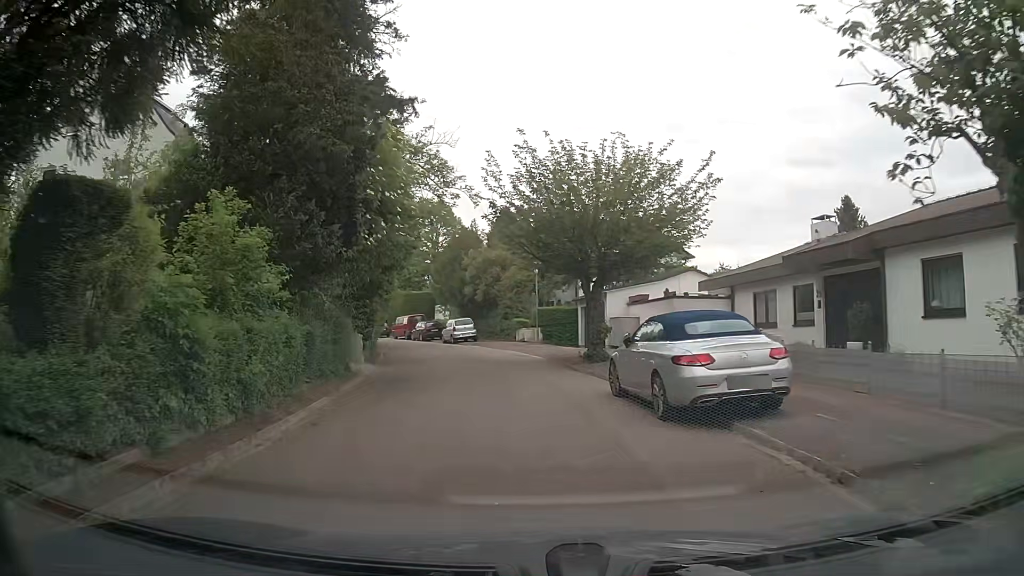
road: residential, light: Day
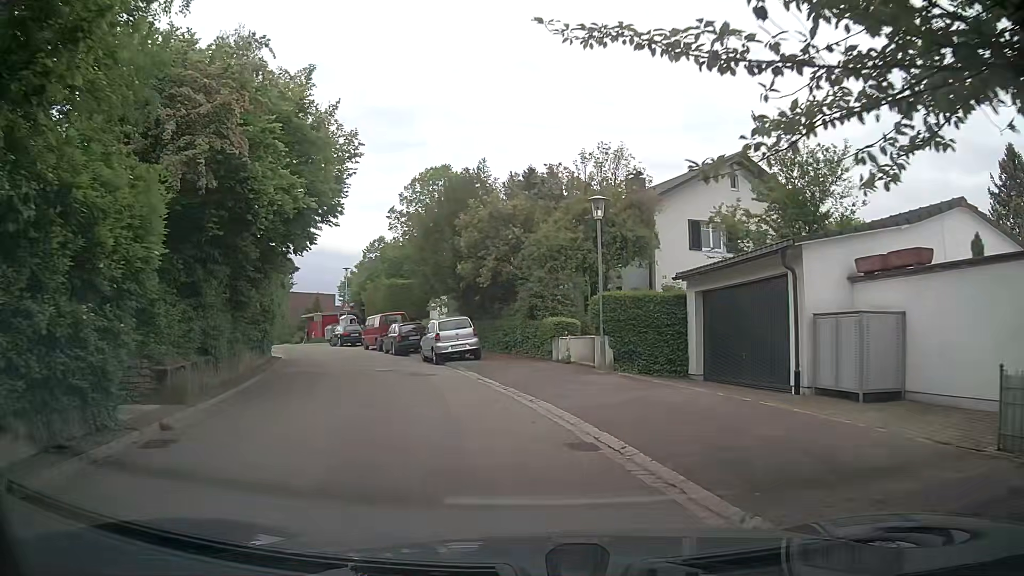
(-0.6, +19.2) m; -1°
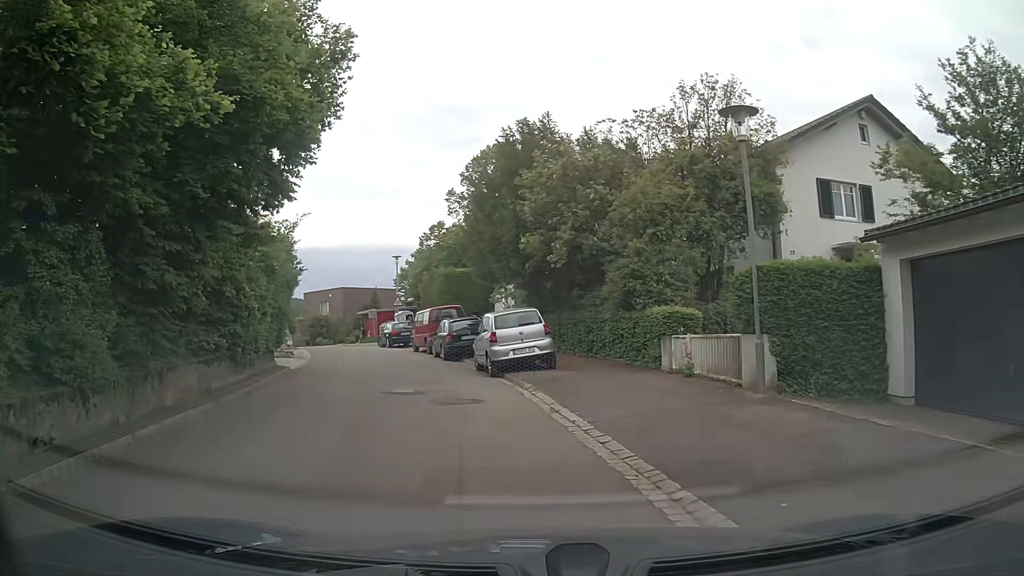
(-0.3, +6.7) m; -6°
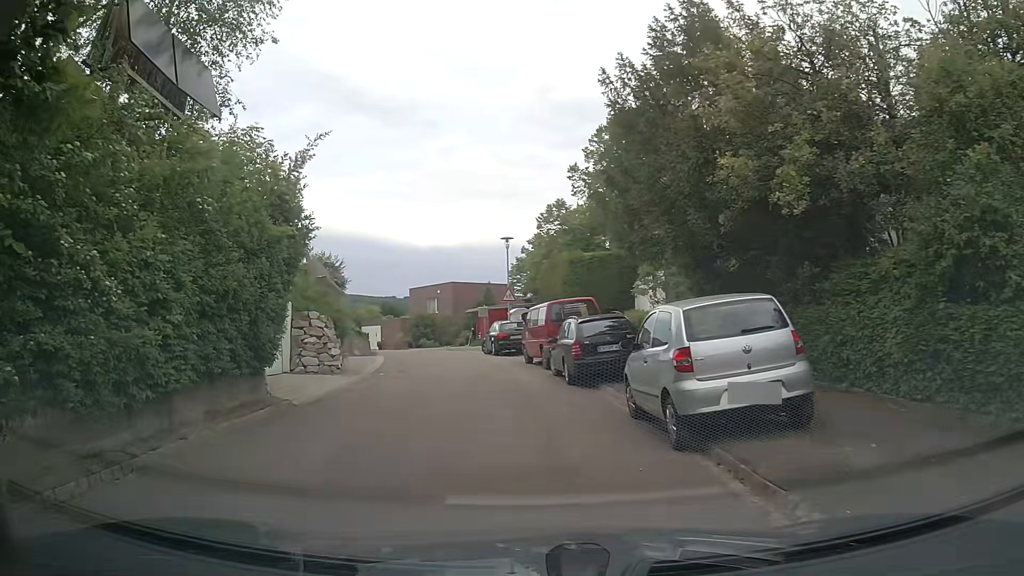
(-0.9, +9.1) m; -10°
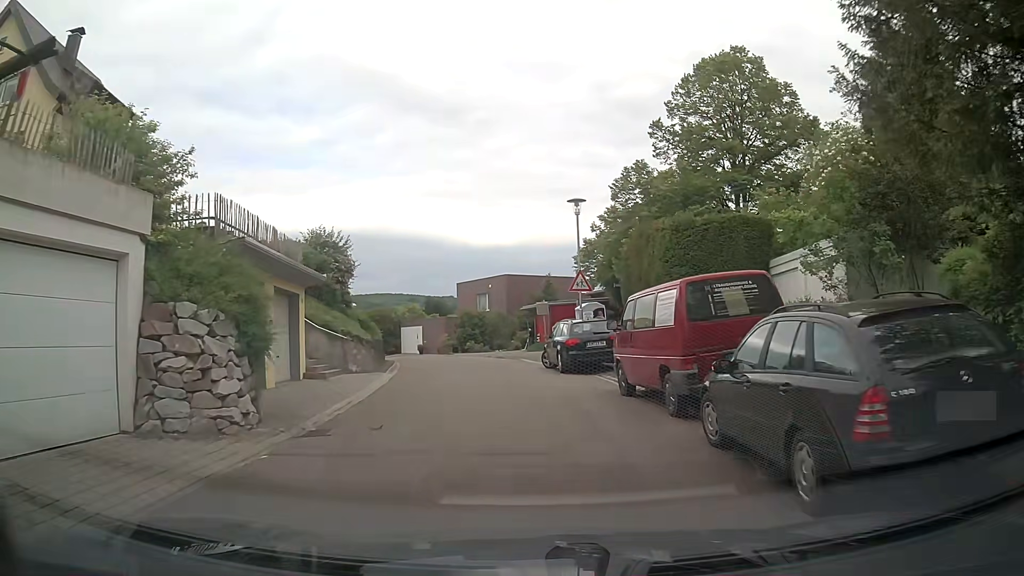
(-0.7, +10.2) m; -4°
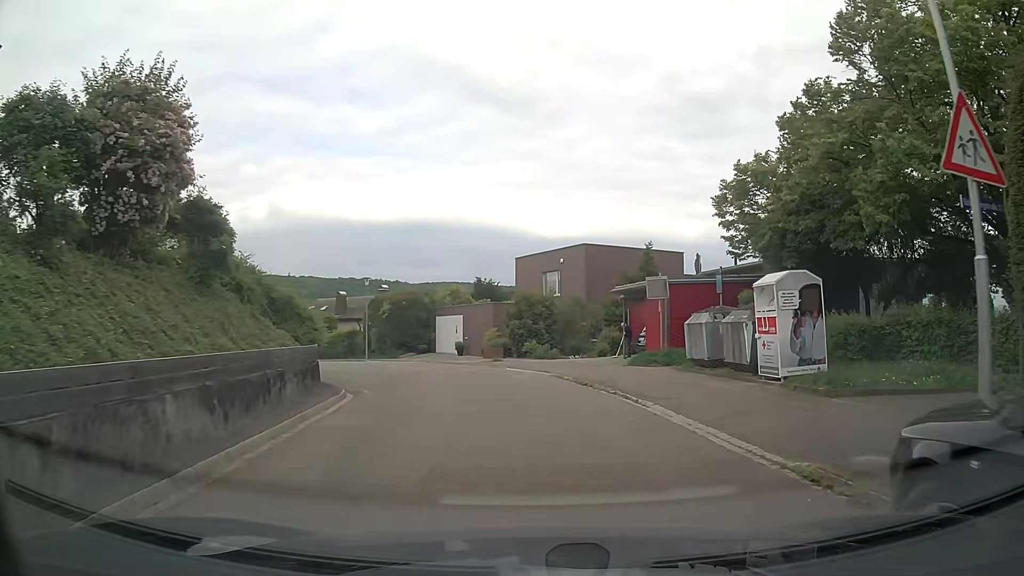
(-1.4, +18.0) m; -6°
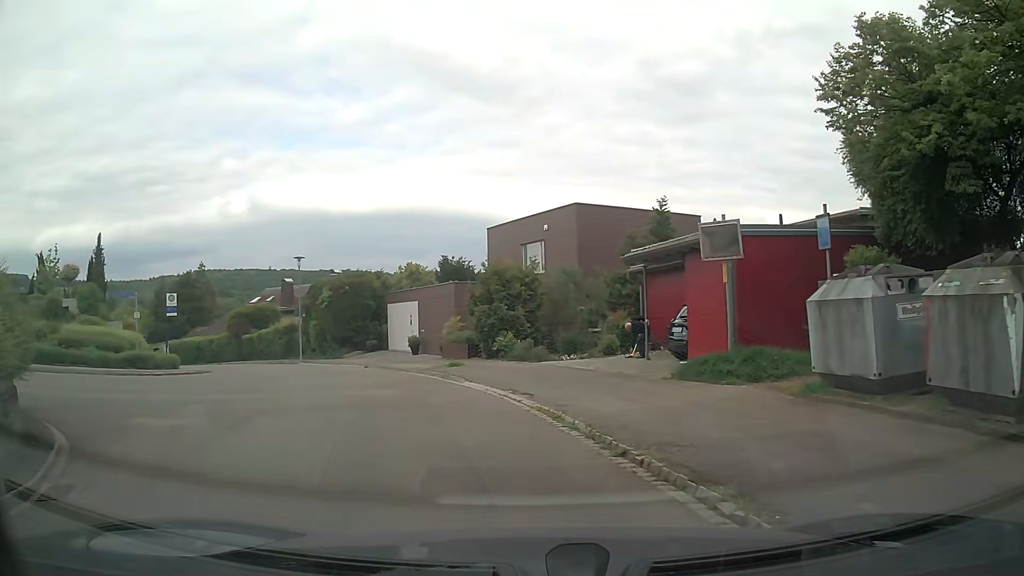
(+0.2, +9.9) m; +1°
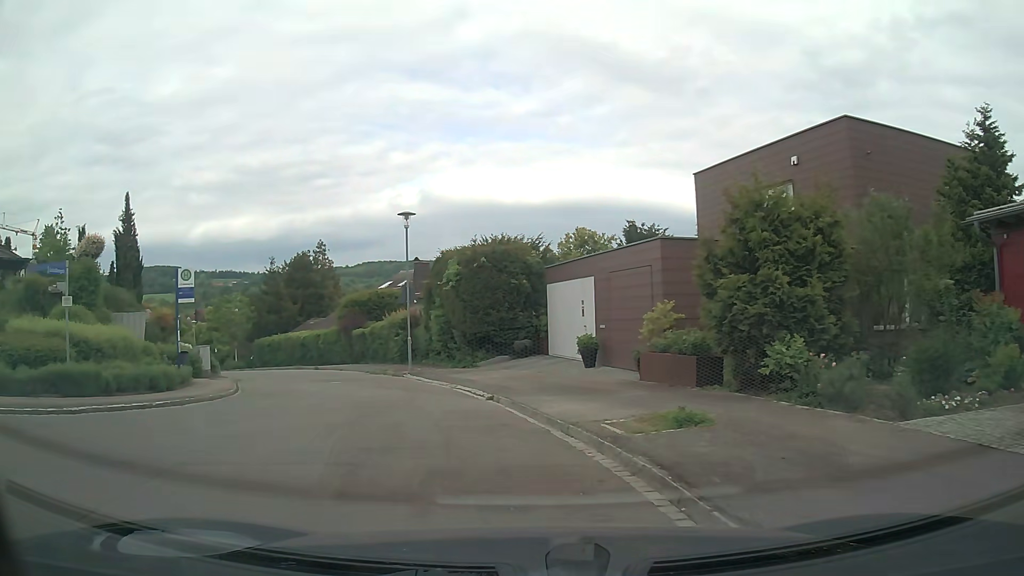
(-1.7, +12.8) m; -15°
(-1, +10) (-4, +19) (-9, +28) (-15, +36) (-22, +43) (-29, +50) (-35, +58) (-41, +66) (-47, +74) (-52, +83) m
